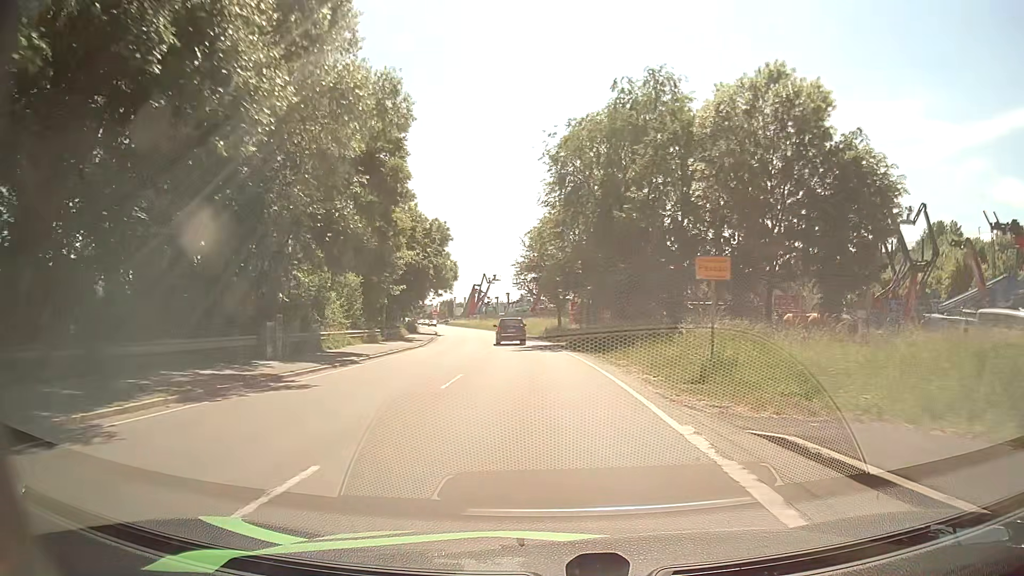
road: primary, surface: asphalt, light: Day
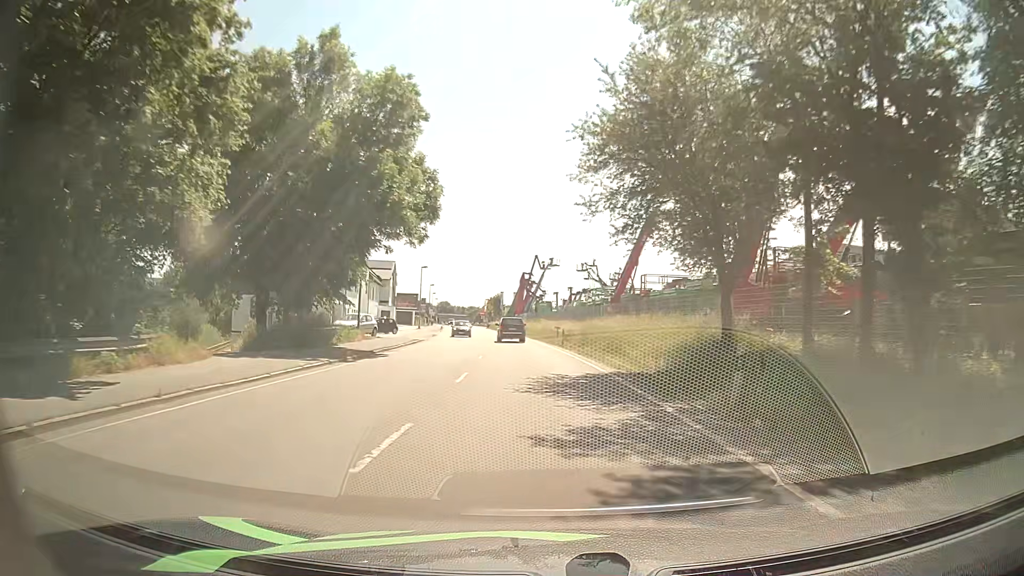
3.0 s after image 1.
(-1.9, +45.4) m; -6°
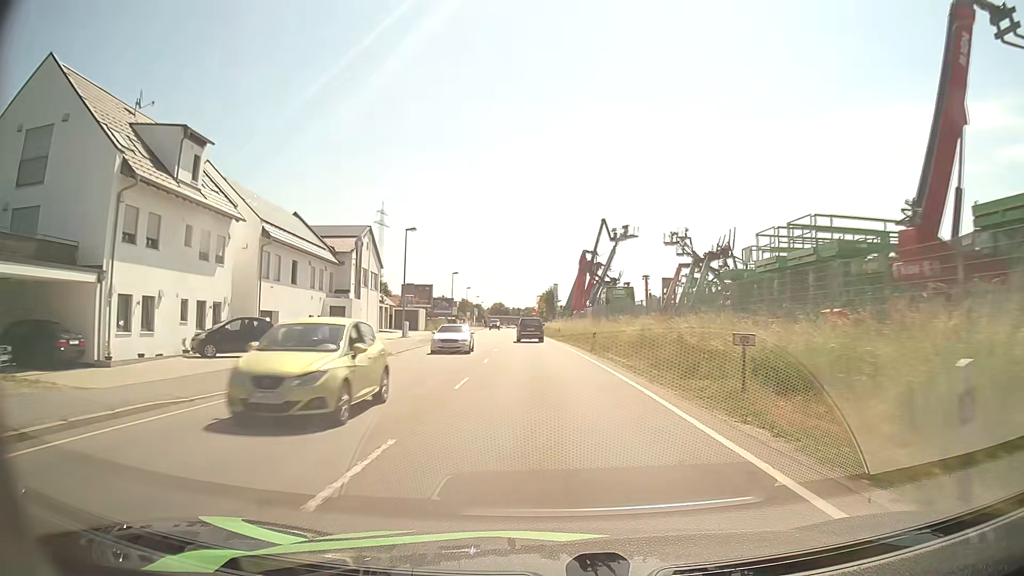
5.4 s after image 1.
(-0.9, +37.6) m; -4°
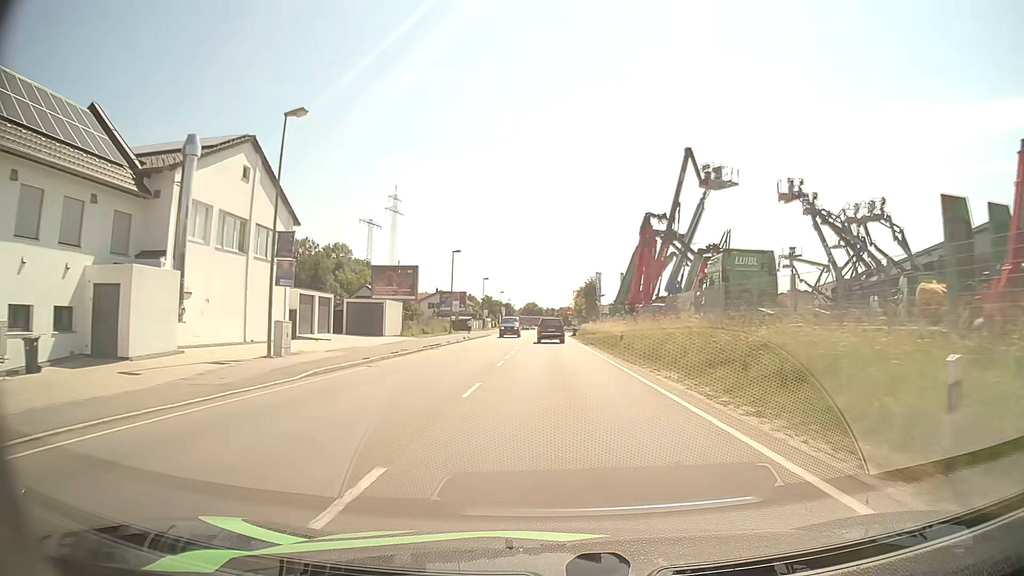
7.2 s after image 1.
(-0.9, +28.7) m; -3°
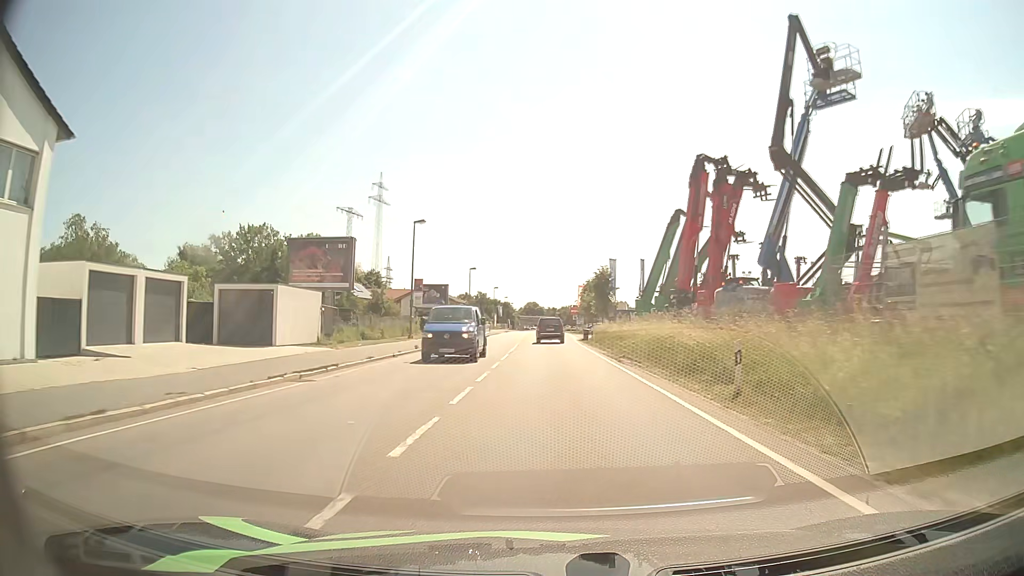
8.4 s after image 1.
(0.0, +19.1) m; 0°
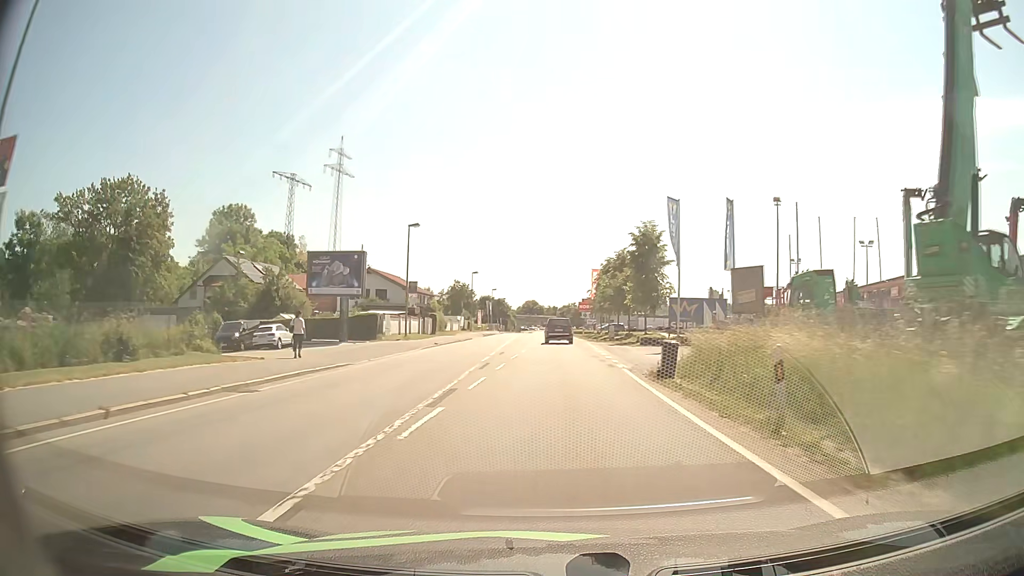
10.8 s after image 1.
(0.0, +36.5) m; -1°
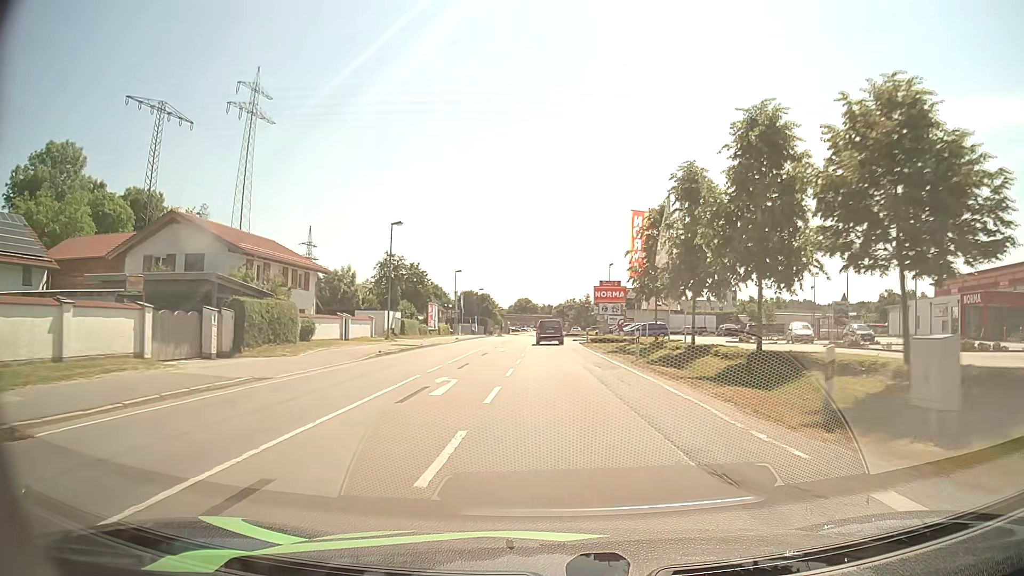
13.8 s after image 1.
(+0.8, +44.1) m; +1°
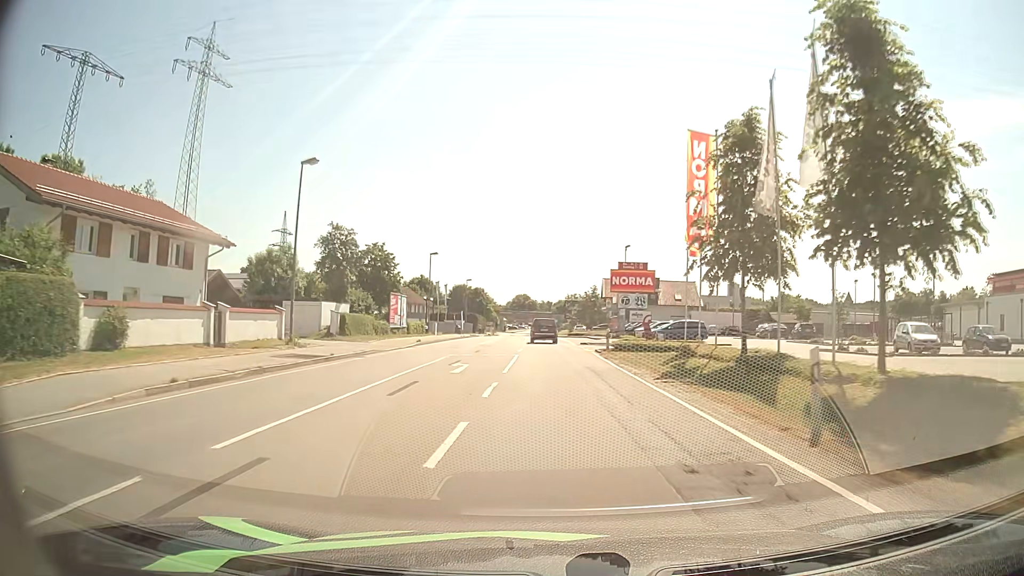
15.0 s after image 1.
(0.0, +17.1) m; 0°
(0, +10) (0, +20) (0, +30) (0, +40) (-1, +50) (-1, +60) (-1, +70) (-1, +80) (-2, +90) (-2, +100) m
